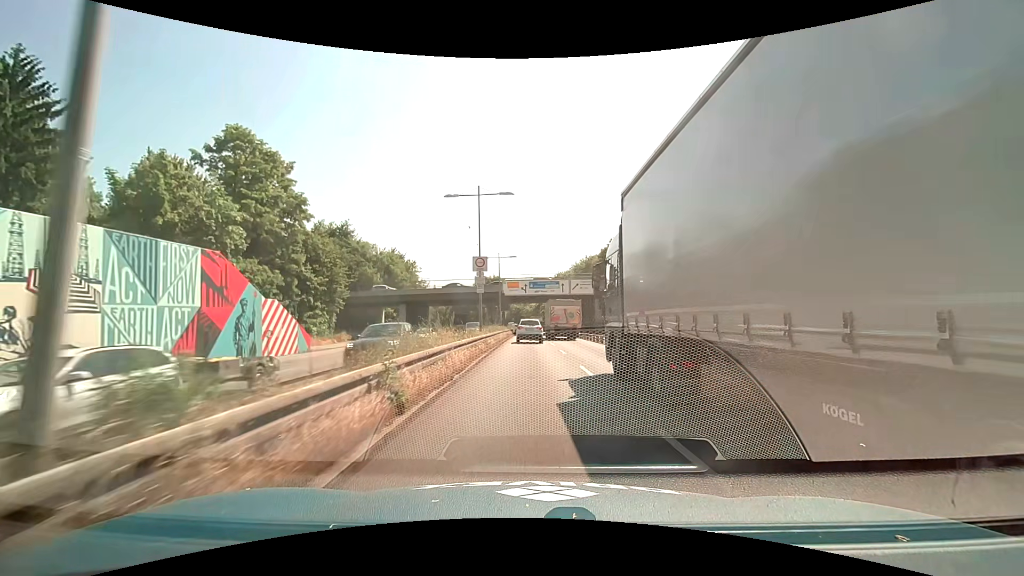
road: trunk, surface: asphalt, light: Day
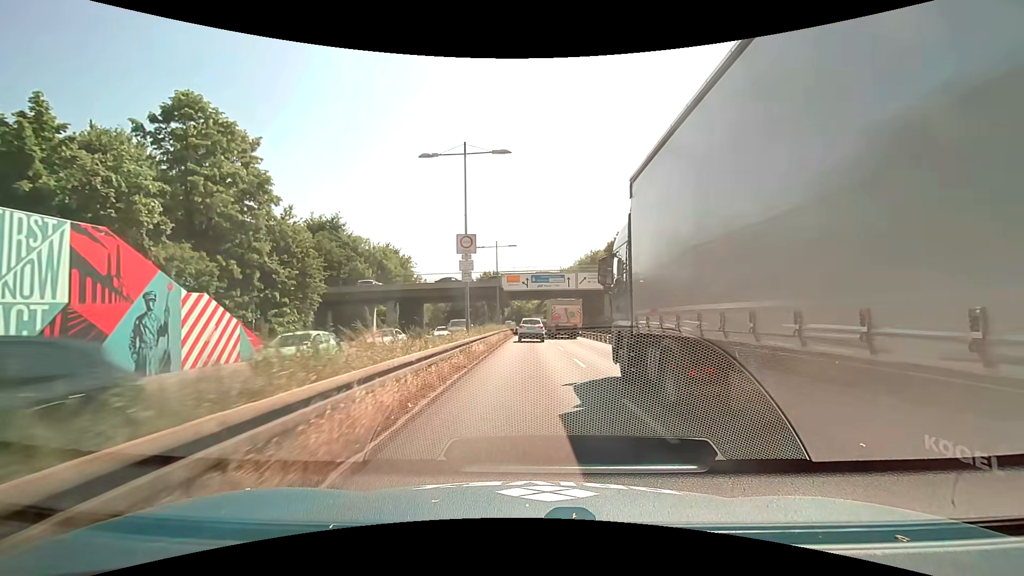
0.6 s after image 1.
(-0.1, +6.7) m; 0°
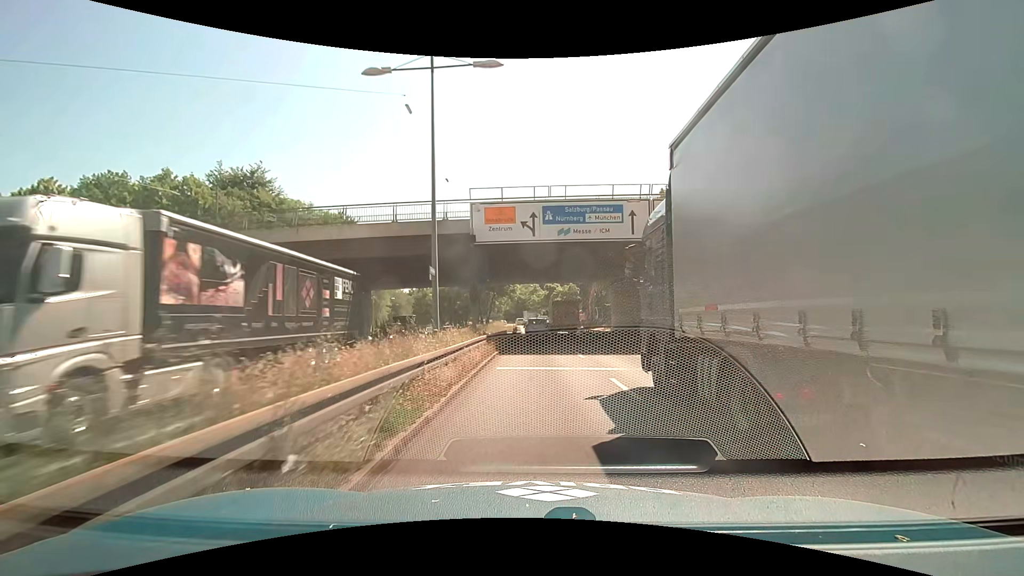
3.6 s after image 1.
(-0.4, +33.0) m; -1°
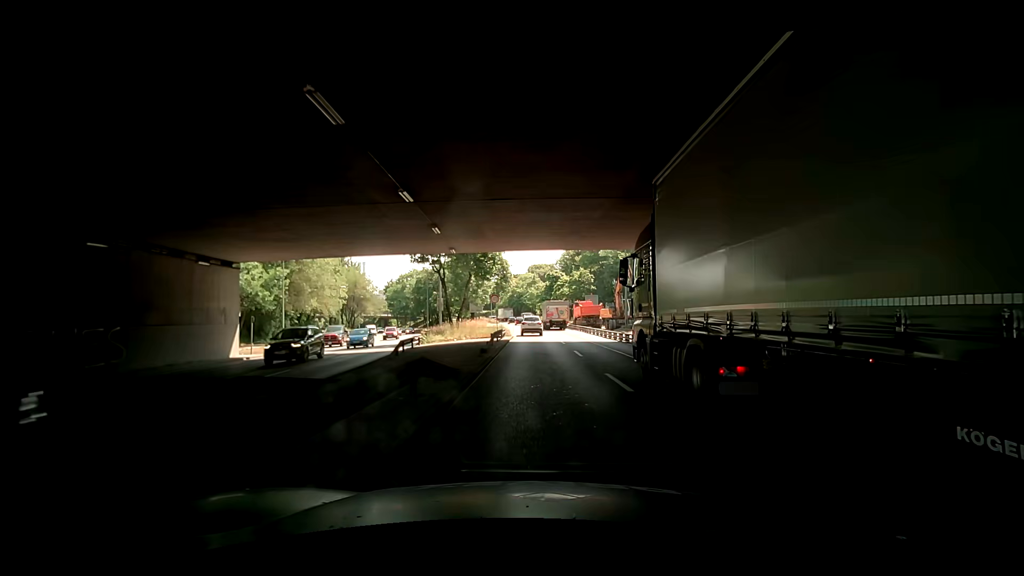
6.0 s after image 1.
(0.0, +26.5) m; +1°
(0, +10) (+1, +20) (0, +30) (0, +40) (0, +50) (0, +60) (0, +70) (-1, +80) (-1, +90) (-2, +100) m
